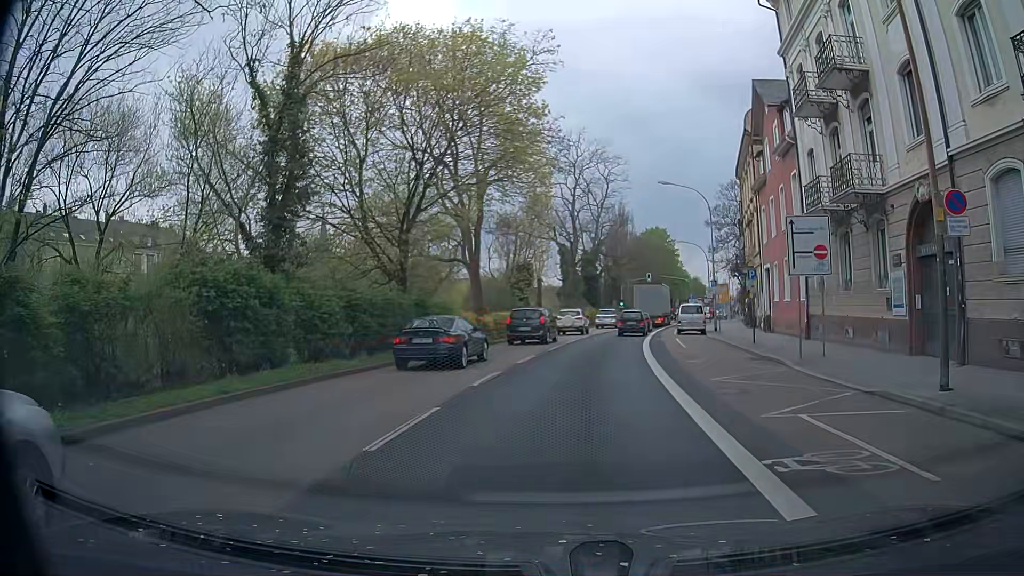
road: primary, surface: asphalt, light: Day
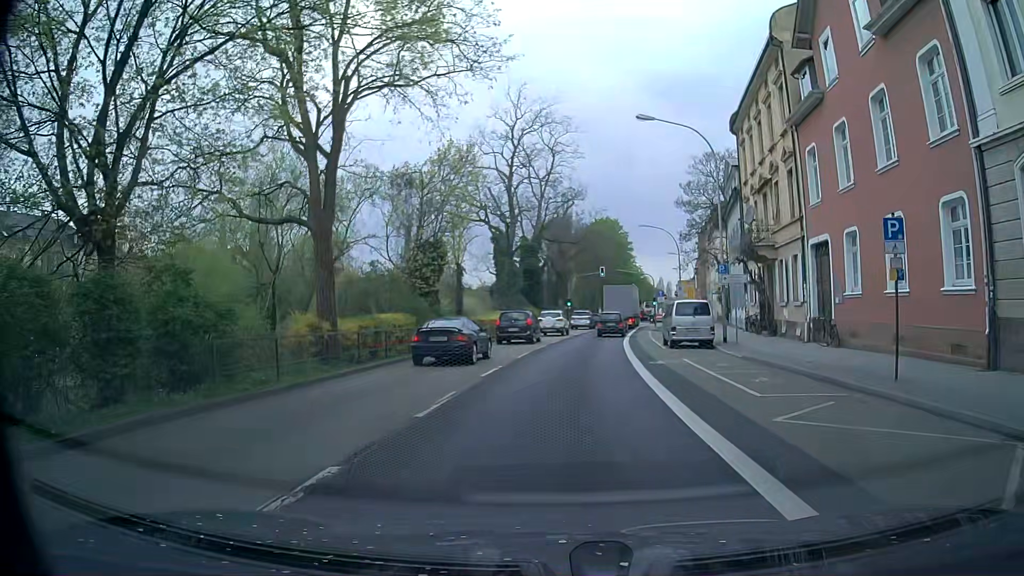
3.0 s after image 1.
(+1.0, +15.5) m; +6°
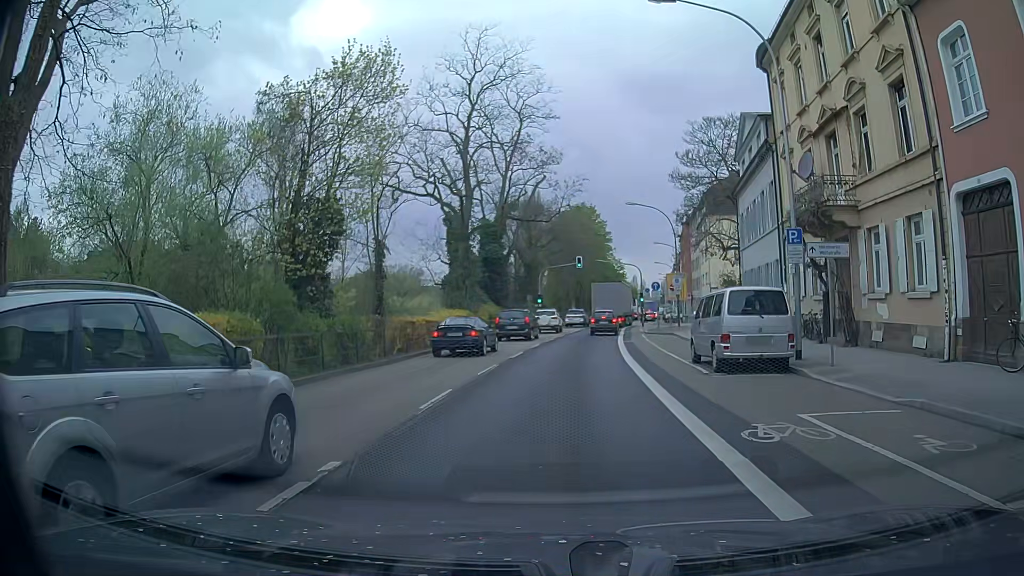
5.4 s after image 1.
(+0.3, +11.8) m; +2°
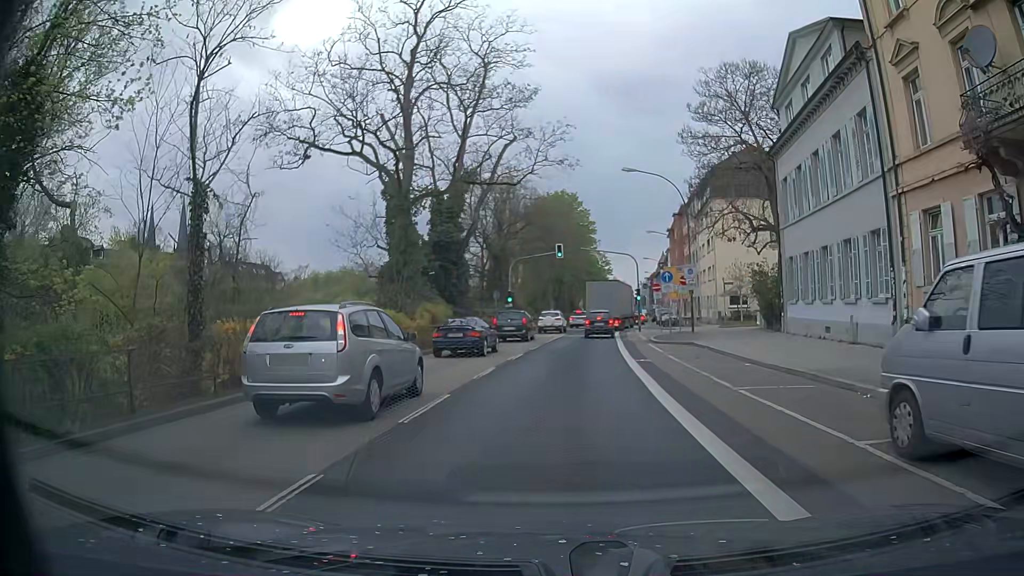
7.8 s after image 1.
(+0.3, +12.5) m; +3°
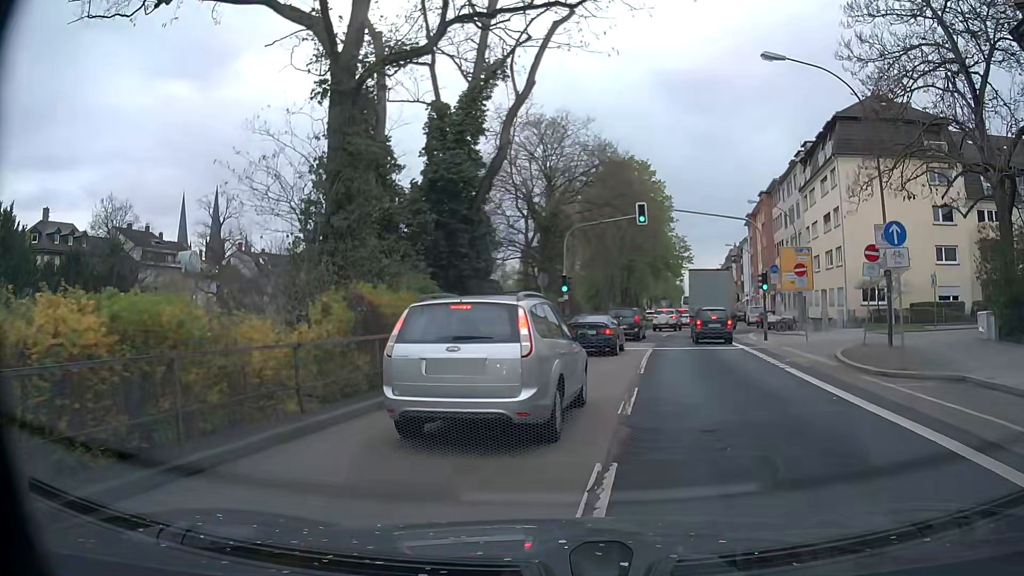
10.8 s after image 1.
(-1.1, +17.4) m; -5°
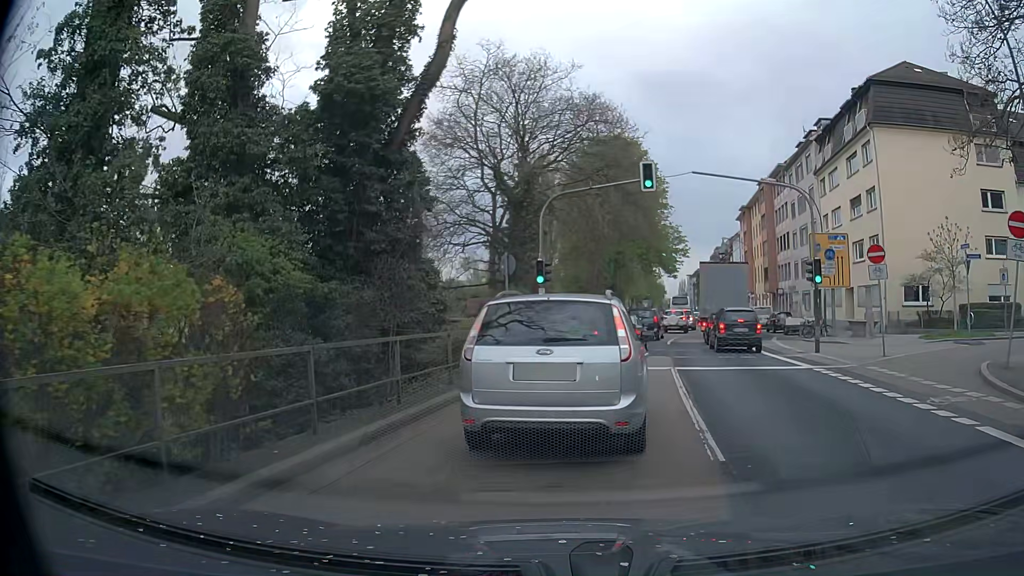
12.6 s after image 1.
(+0.1, +8.8) m; +1°
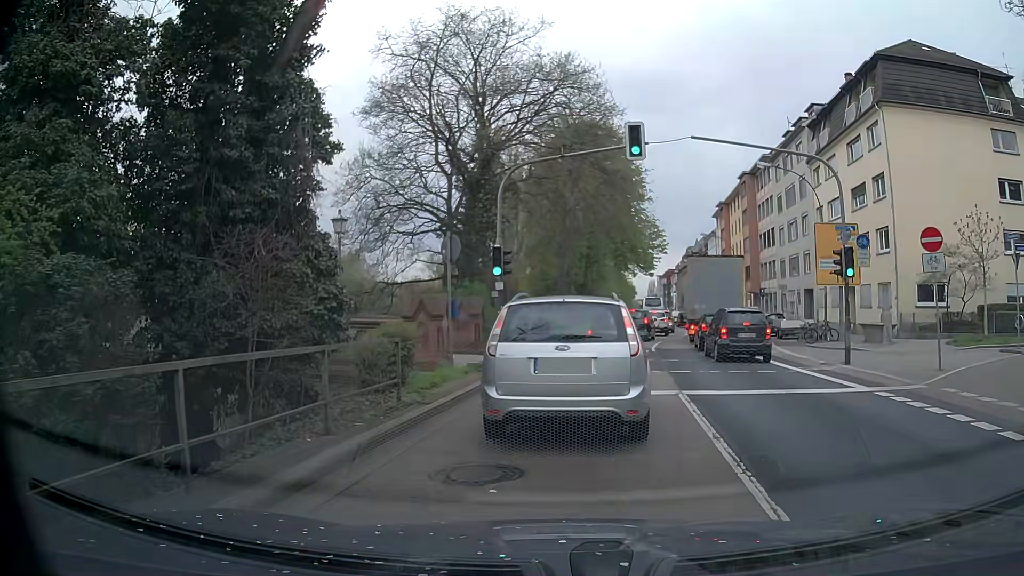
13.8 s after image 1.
(+0.1, +4.8) m; +1°
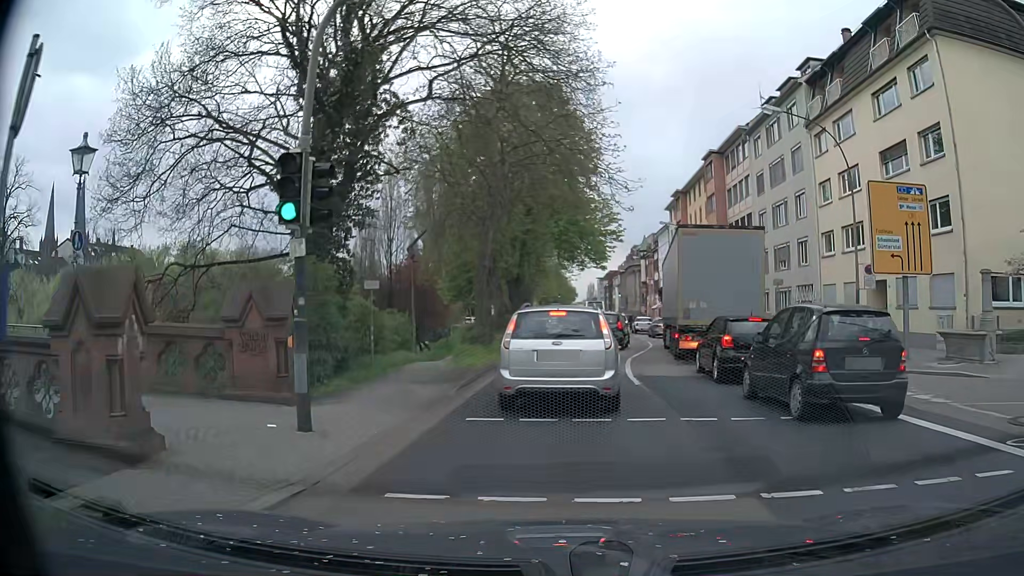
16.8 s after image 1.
(+0.9, +11.0) m; +5°
